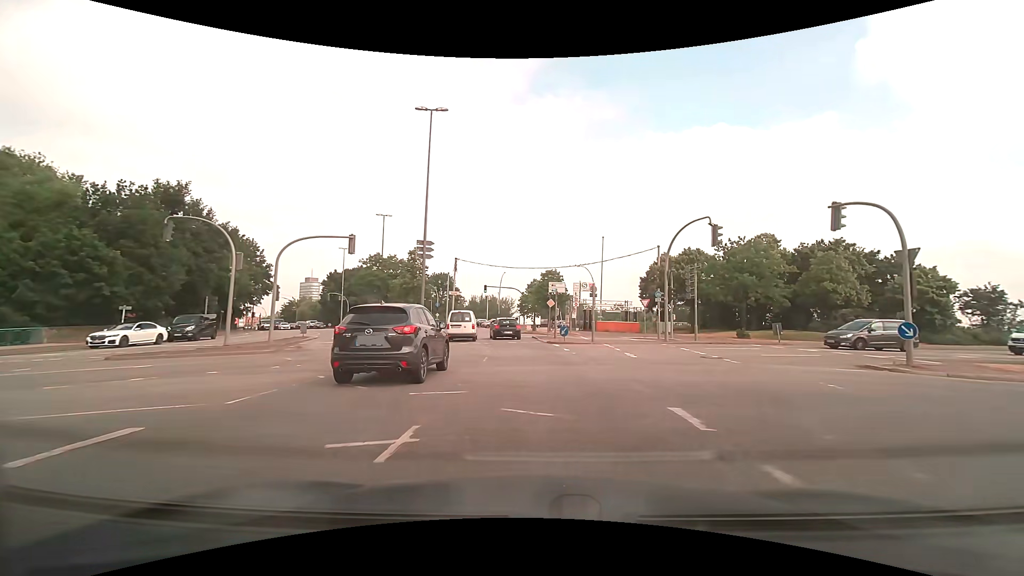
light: Day
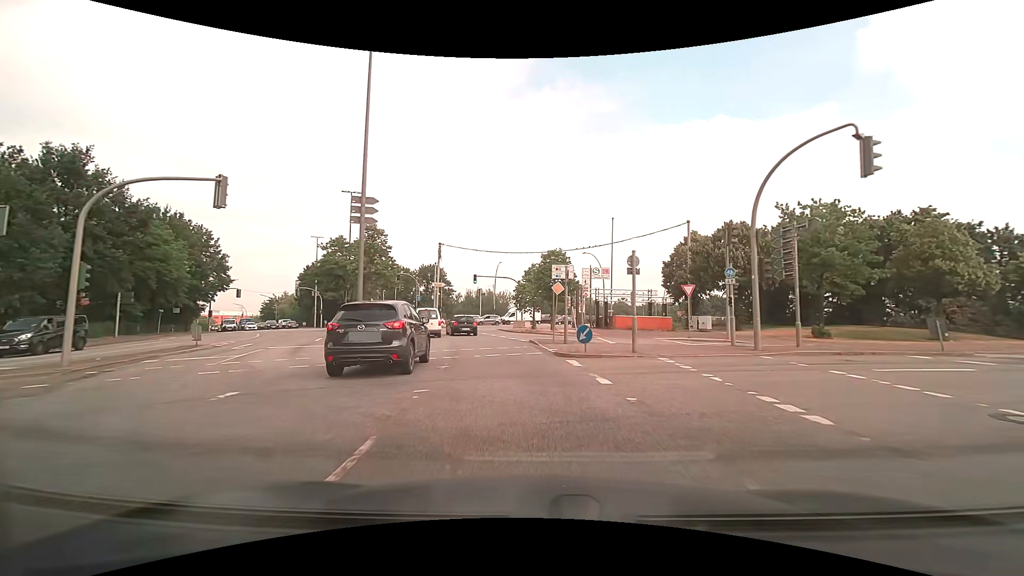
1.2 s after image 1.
(+0.1, +12.3) m; 0°
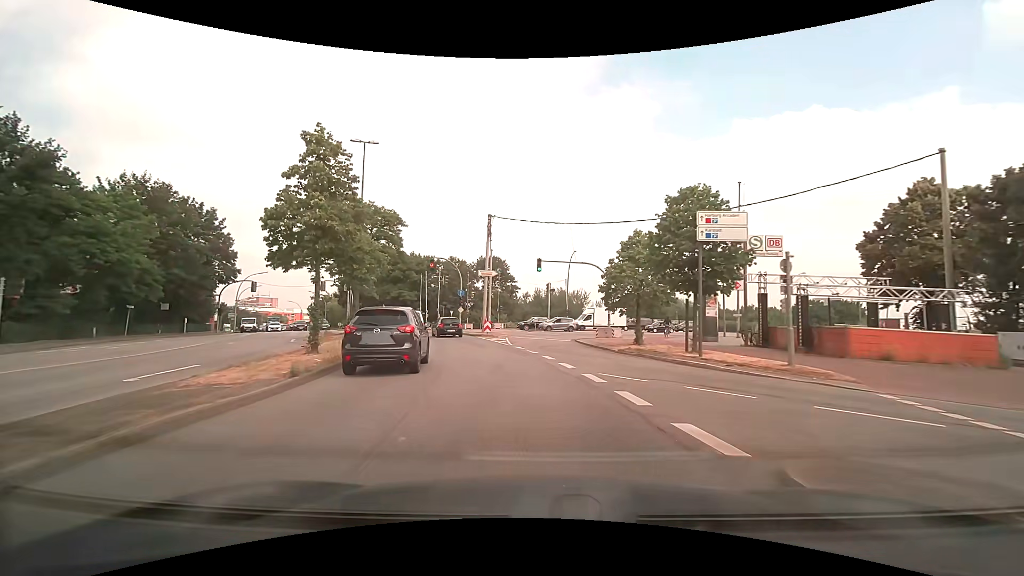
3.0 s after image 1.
(-1.4, +20.0) m; -8°
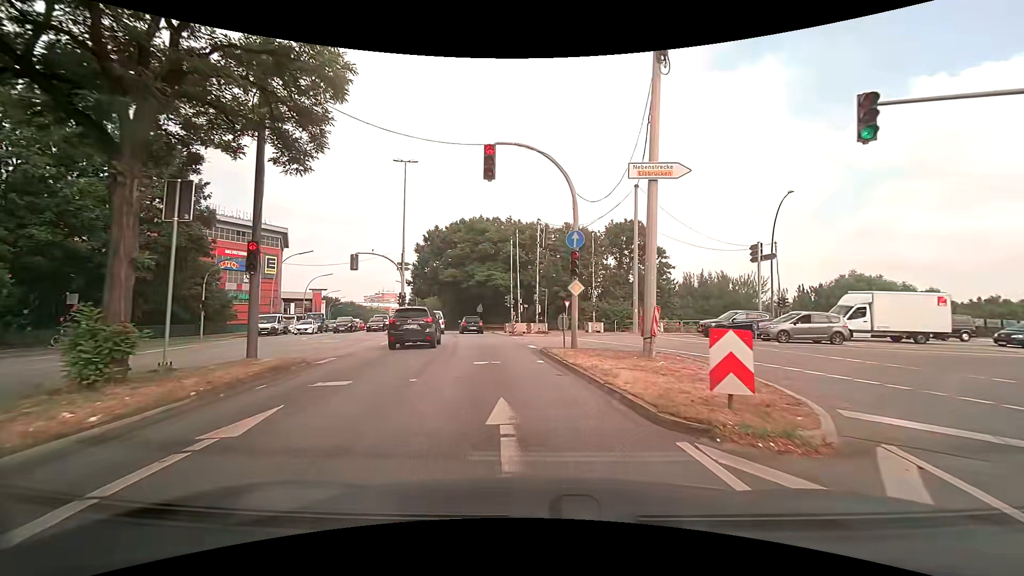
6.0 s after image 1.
(-3.6, +29.4) m; -14°
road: primary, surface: asphalt
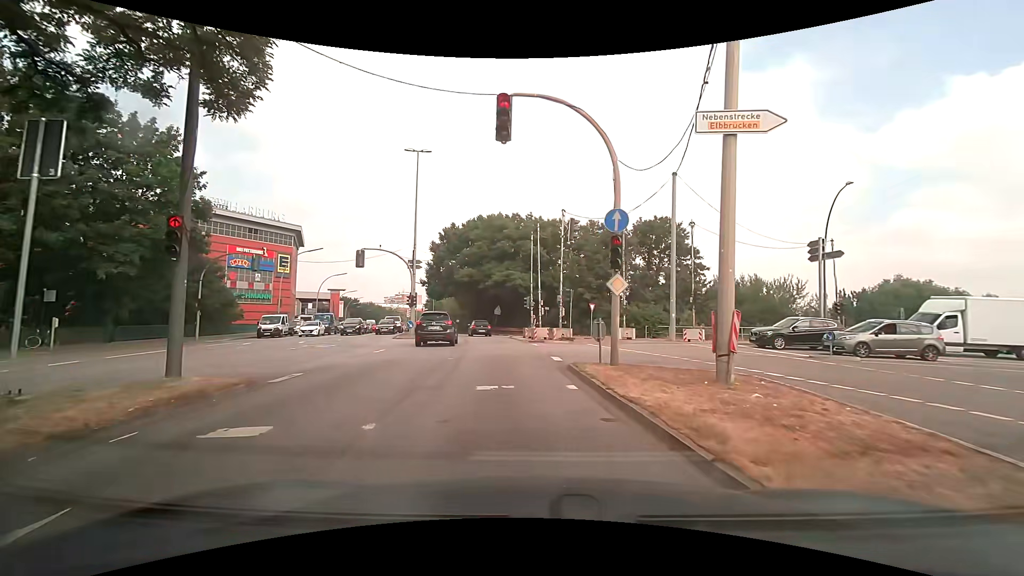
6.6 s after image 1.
(-0.1, +3.7) m; -2°
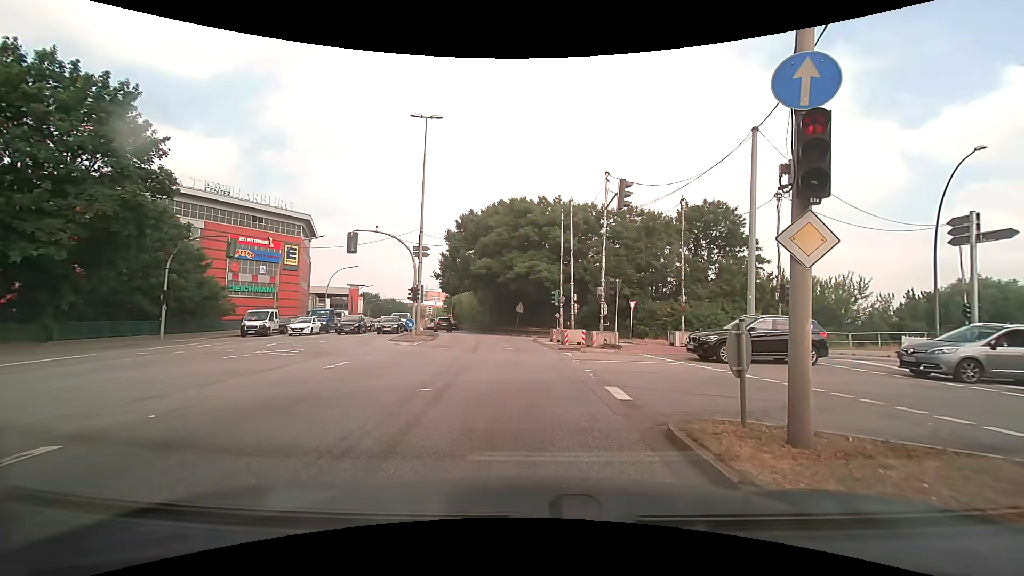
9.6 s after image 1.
(-0.2, +6.6) m; -2°
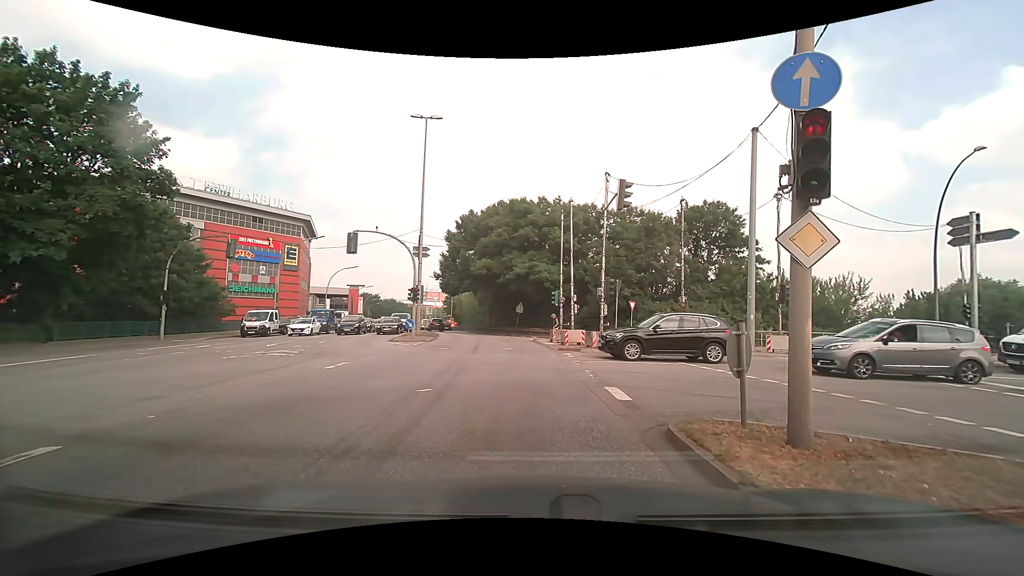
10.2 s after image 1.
(0.0, 0.0) m; 0°
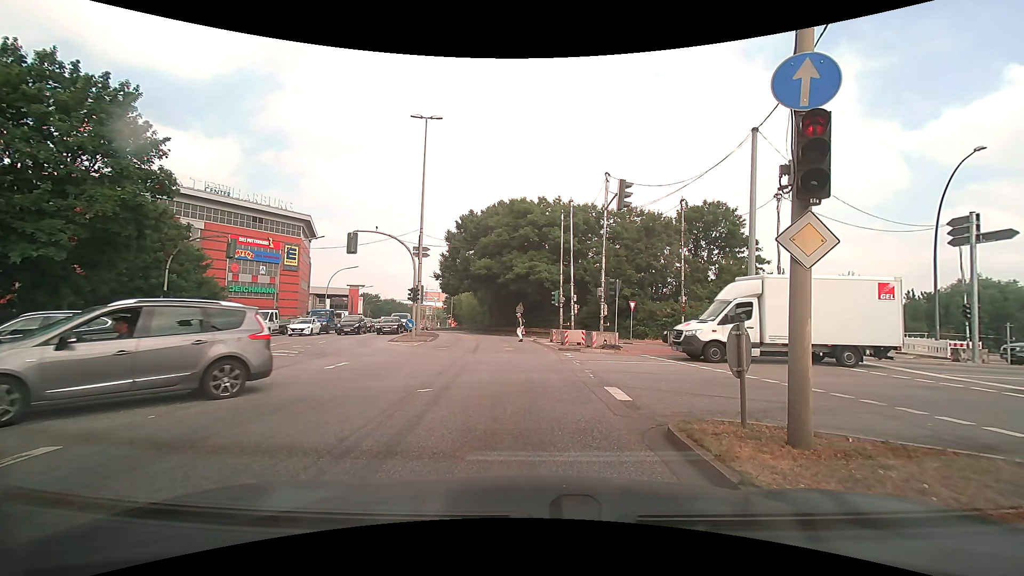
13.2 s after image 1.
(0.0, 0.0) m; 0°
(0, +10) (-1, +20) (-2, +30) (-3, +40) (-5, +50) (-7, +59) (-10, +69) (-13, +78) (-17, +88) (-20, +97) m
